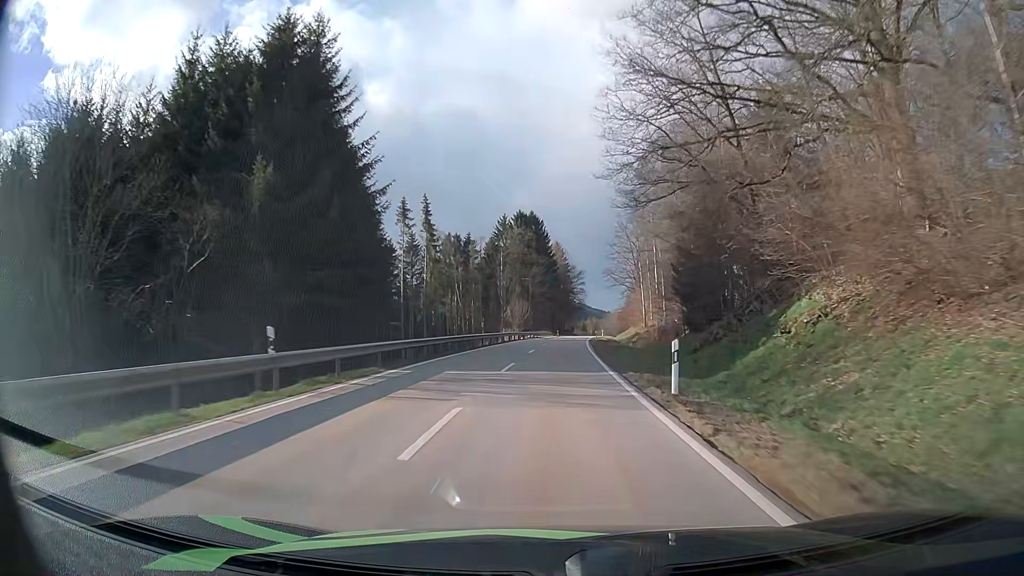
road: secondary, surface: asphalt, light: Day
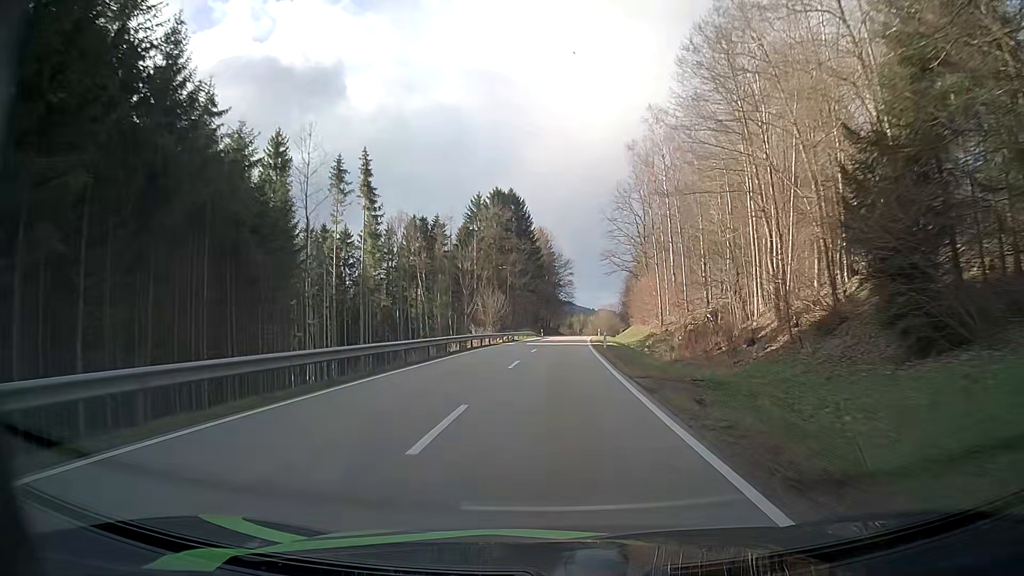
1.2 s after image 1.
(+0.3, +25.1) m; +2°
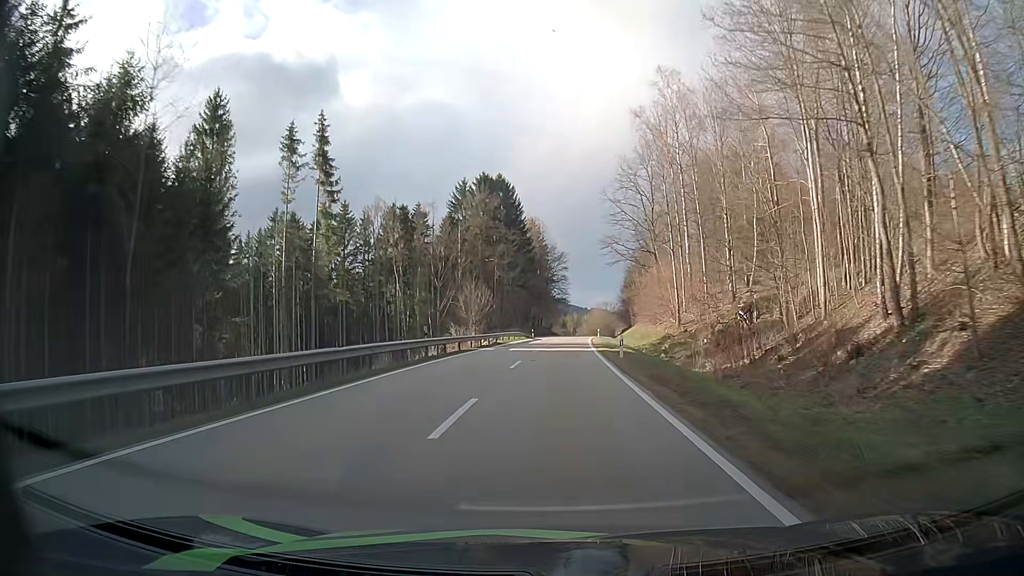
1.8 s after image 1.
(0.0, +12.7) m; +1°
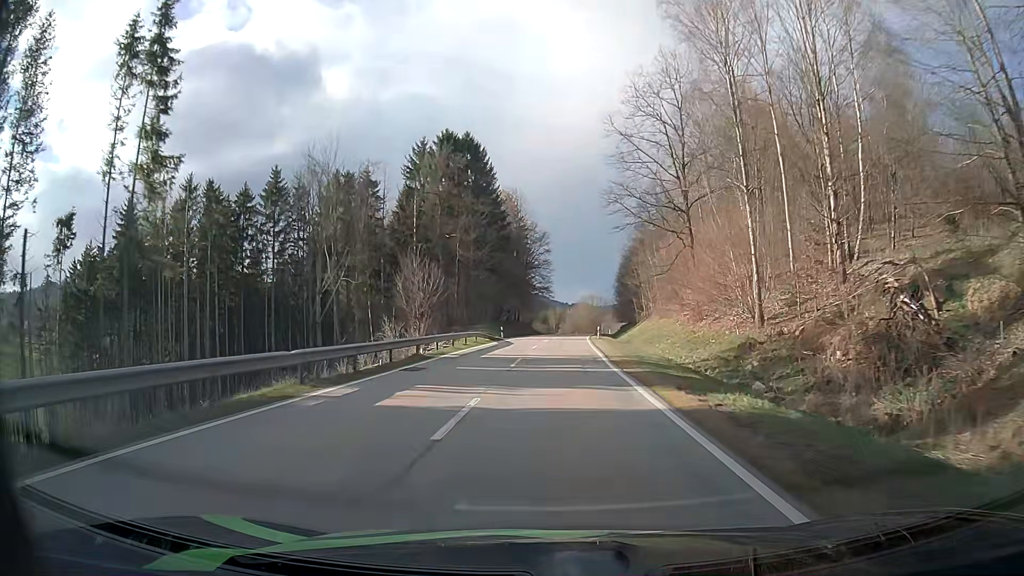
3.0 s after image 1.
(+0.2, +25.5) m; +1°
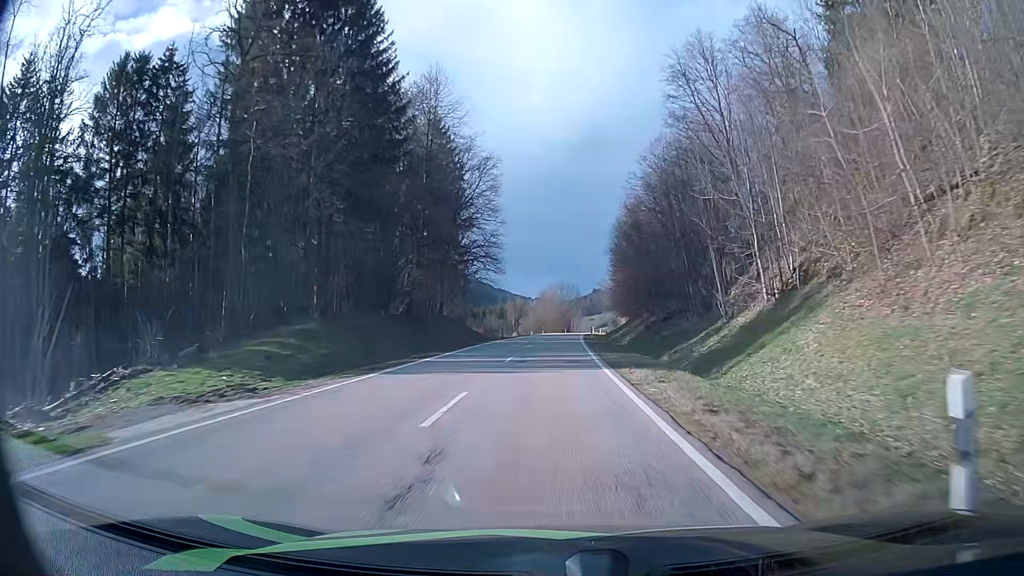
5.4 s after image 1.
(+1.6, +51.5) m; +3°
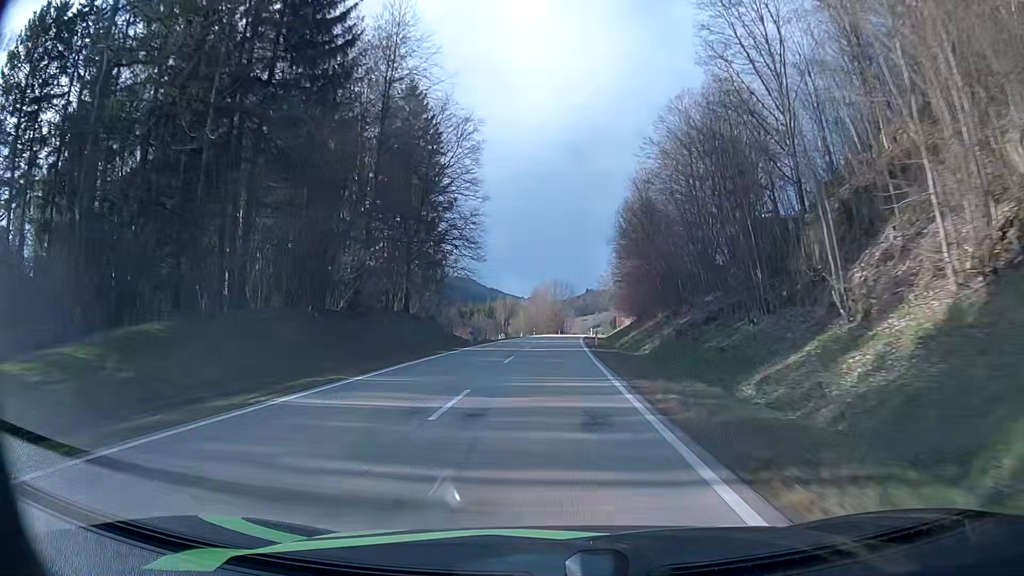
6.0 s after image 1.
(+0.1, +12.8) m; +1°
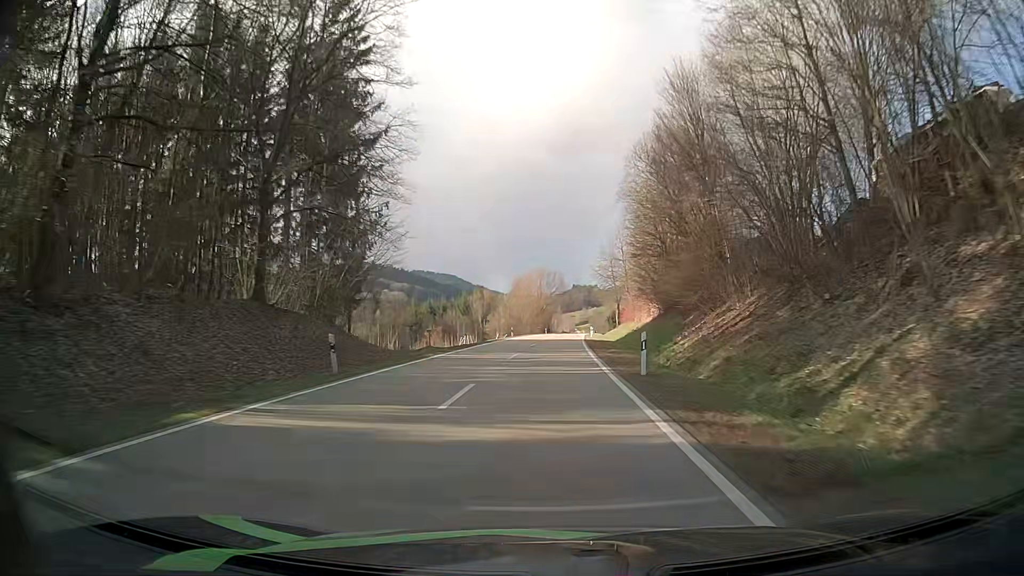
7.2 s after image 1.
(+0.3, +25.3) m; +1°
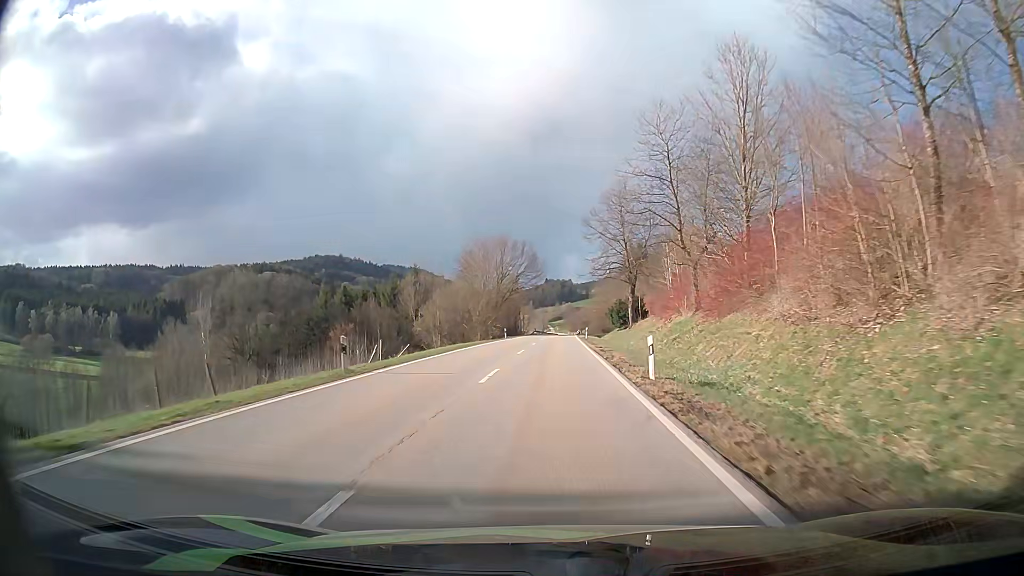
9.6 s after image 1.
(+1.0, +49.4) m; +2°
(0, +10) (0, +20) (+1, +30) (+1, +40) (+1, +50) (+2, +60) (+2, +70) (+2, +80) (+3, +90) (+3, +100) m
